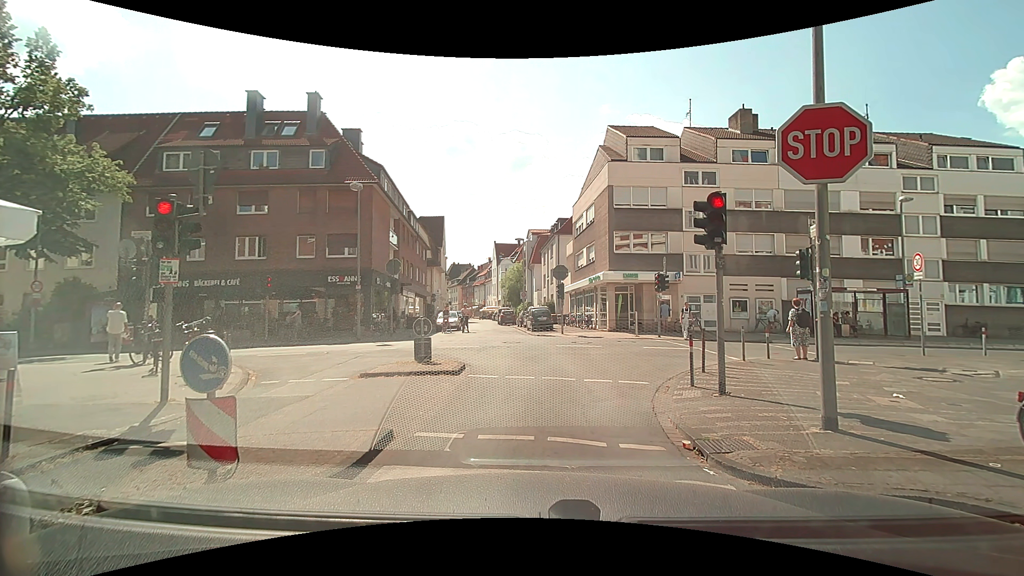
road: residential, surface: asphalt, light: Day
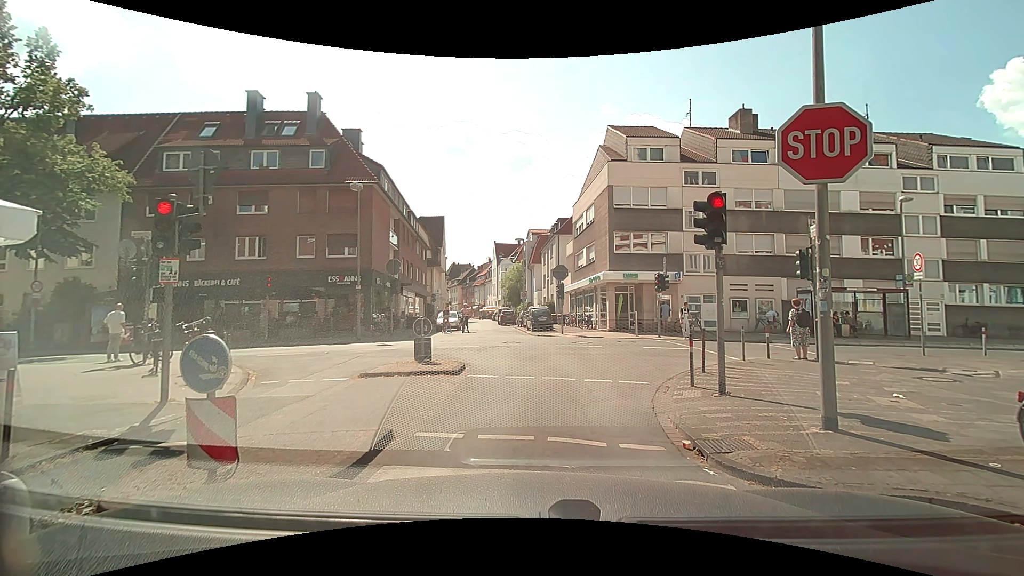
(0.0, 0.0) m; 0°
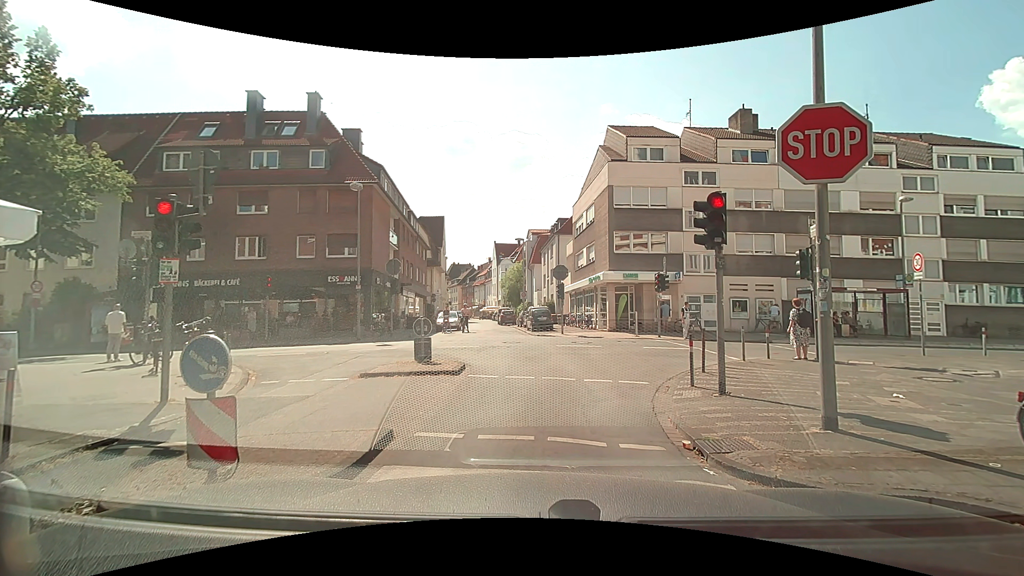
(0.0, 0.0) m; 0°
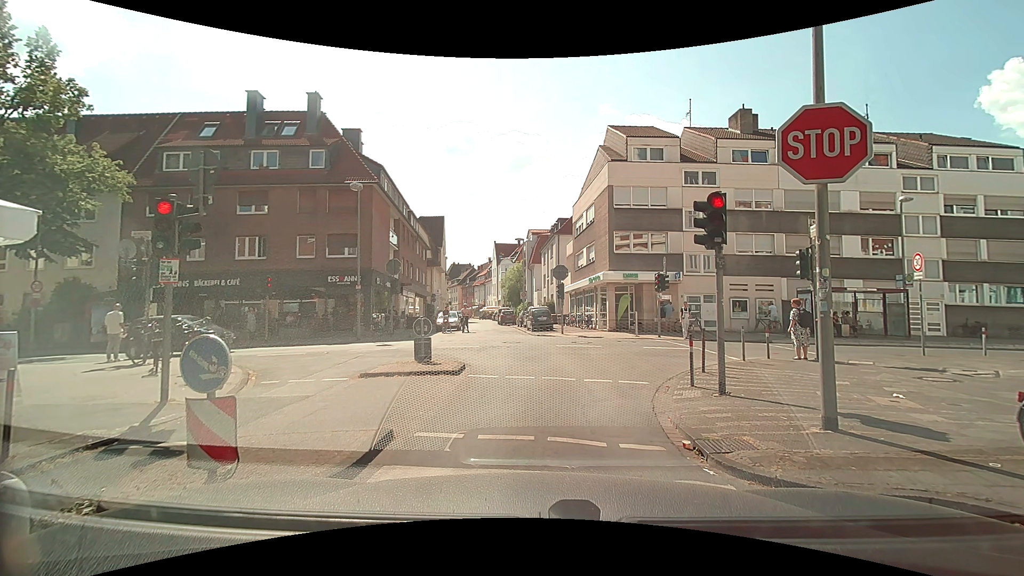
(0.0, 0.0) m; 0°
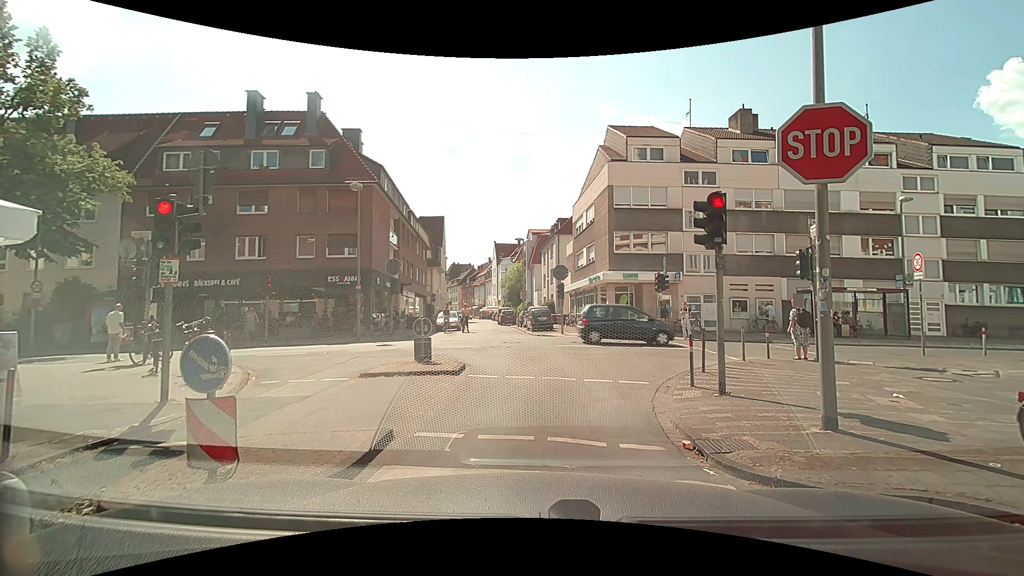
(0.0, 0.0) m; 0°
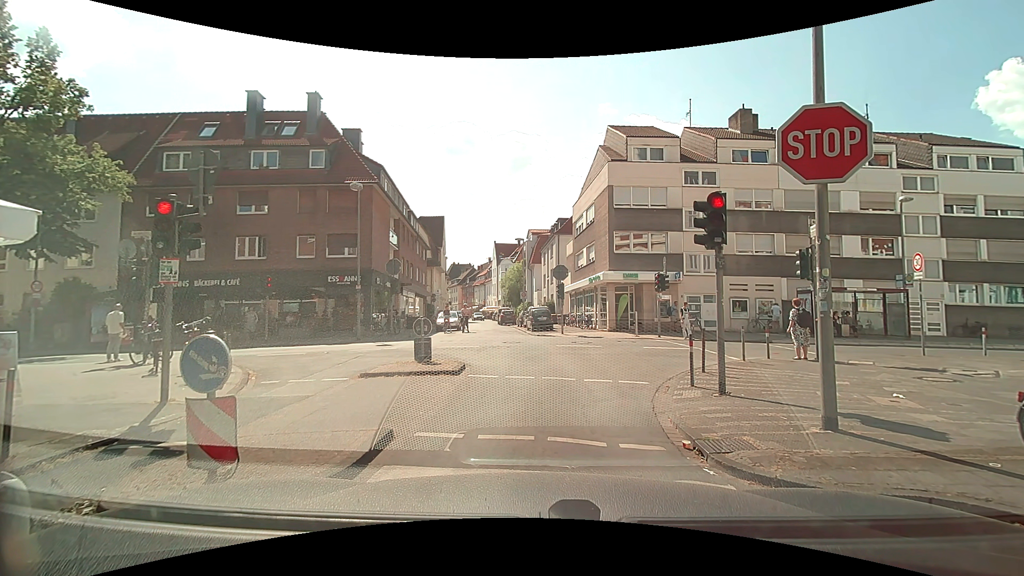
(0.0, 0.0) m; 0°
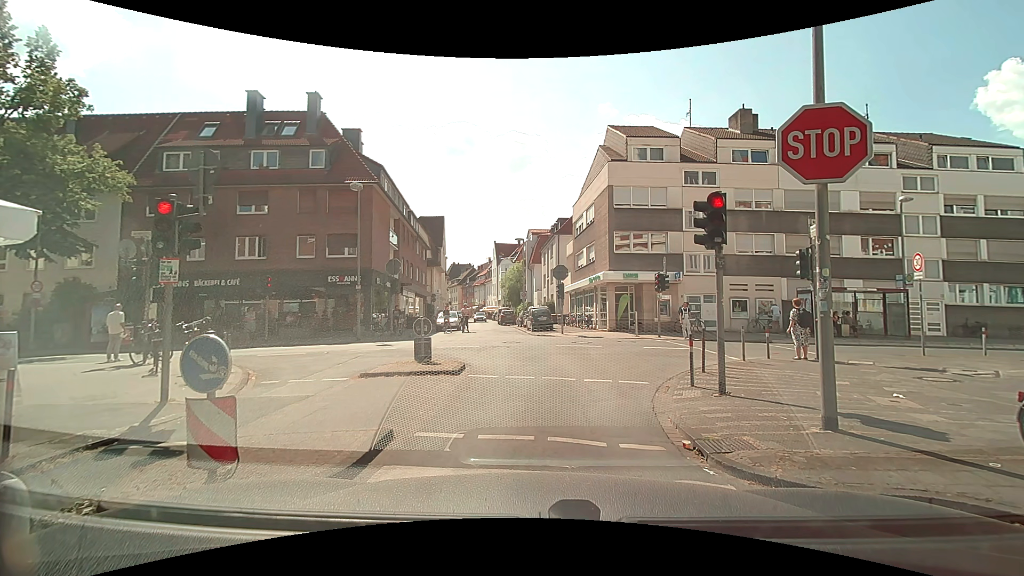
(0.0, 0.0) m; 0°
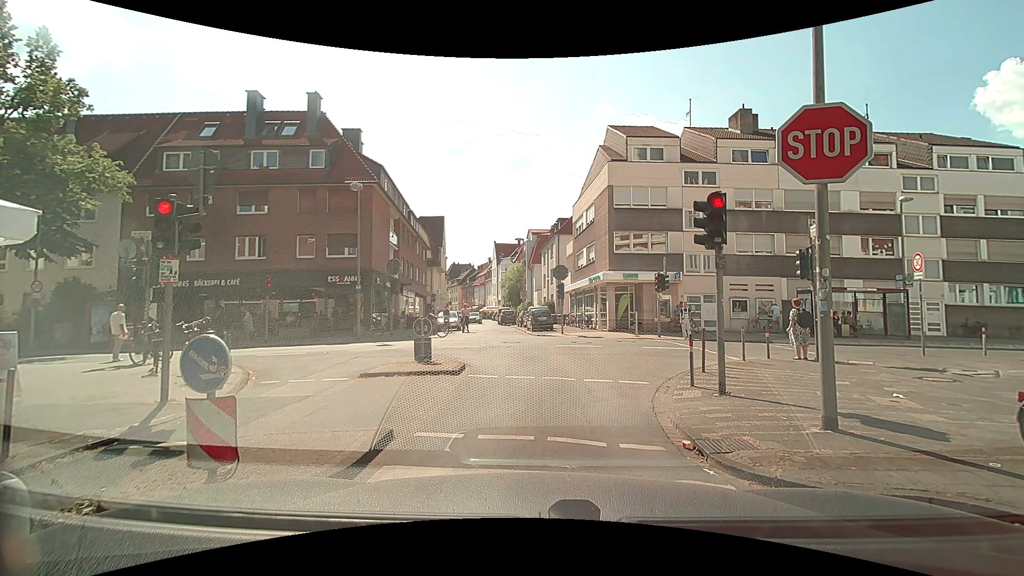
(0.0, 0.0) m; 0°
